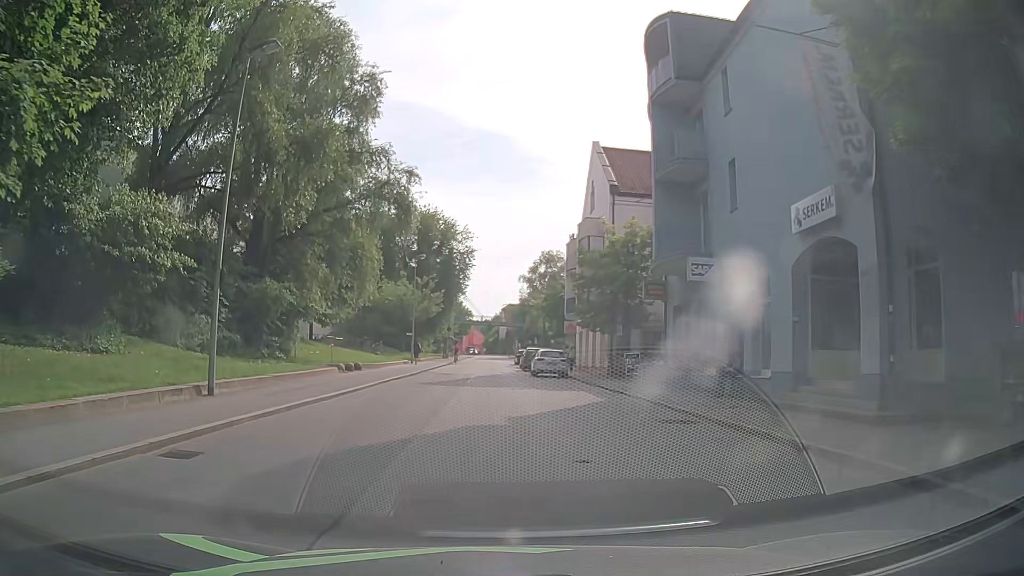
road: tertiary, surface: asphalt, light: Day
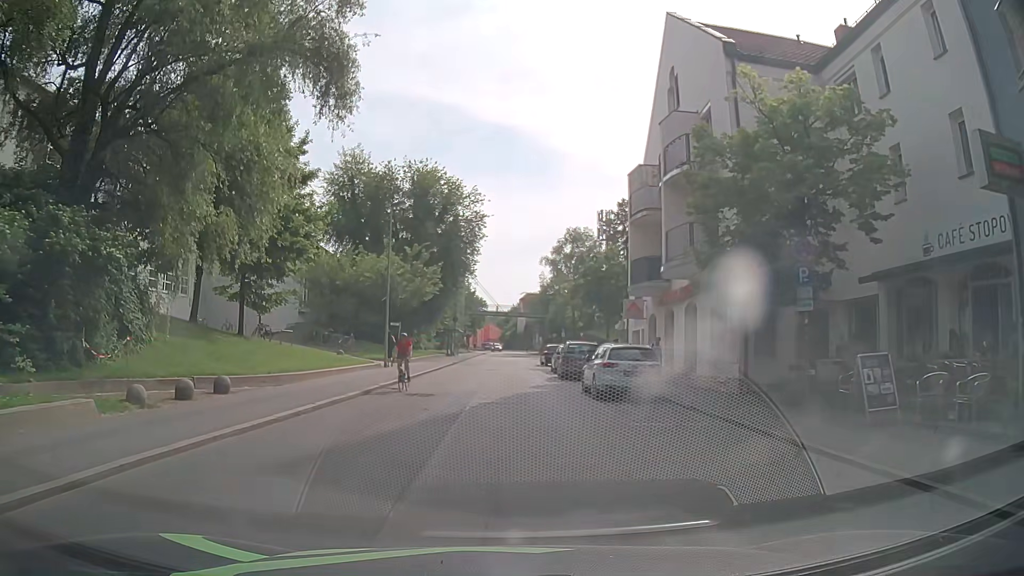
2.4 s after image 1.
(-0.2, +17.8) m; -2°
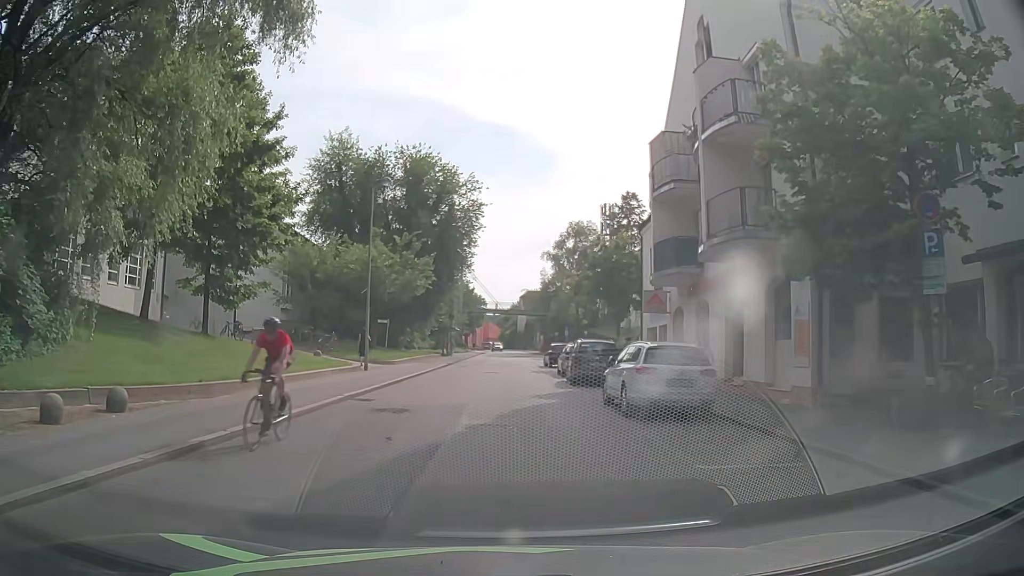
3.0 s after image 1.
(+0.1, +4.5) m; +2°
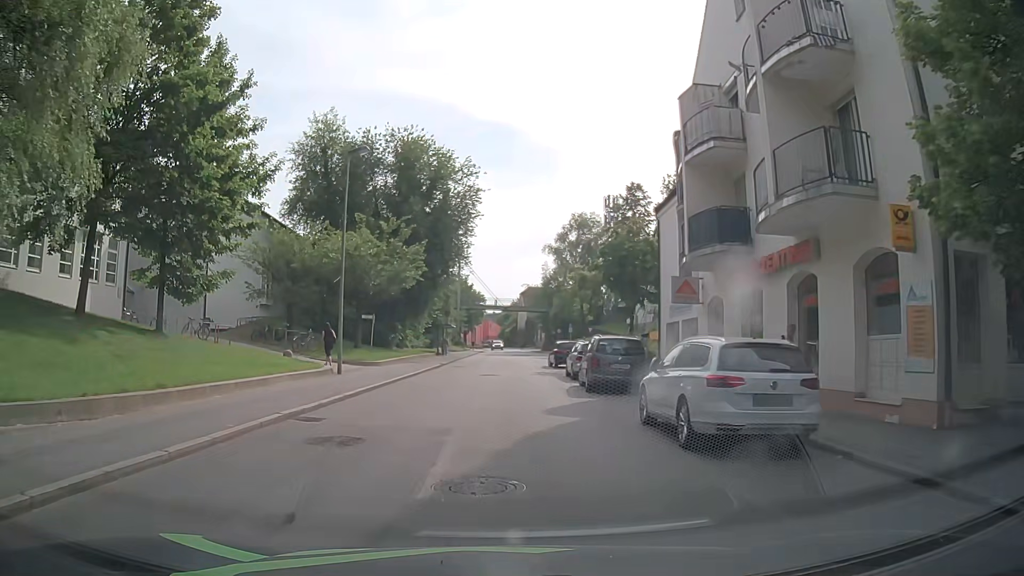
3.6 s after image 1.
(-0.1, +4.5) m; -2°
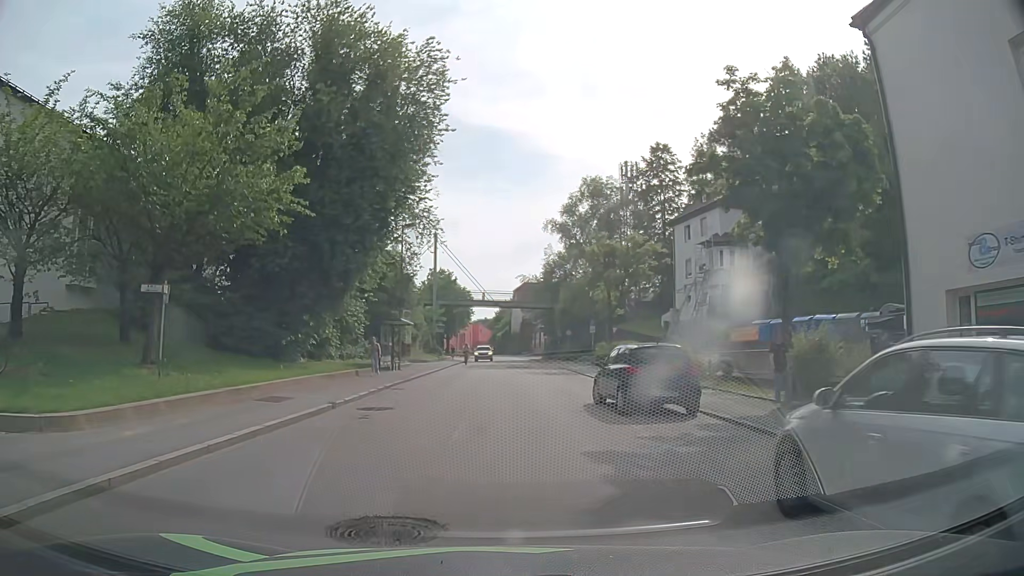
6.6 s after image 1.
(+0.3, +22.6) m; +1°
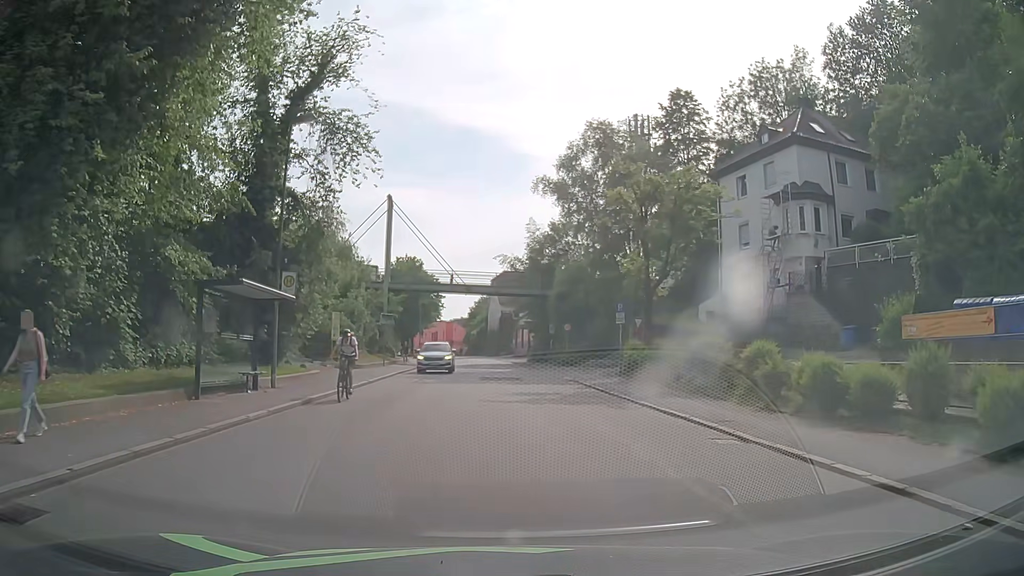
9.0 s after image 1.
(+0.2, +17.9) m; +3°
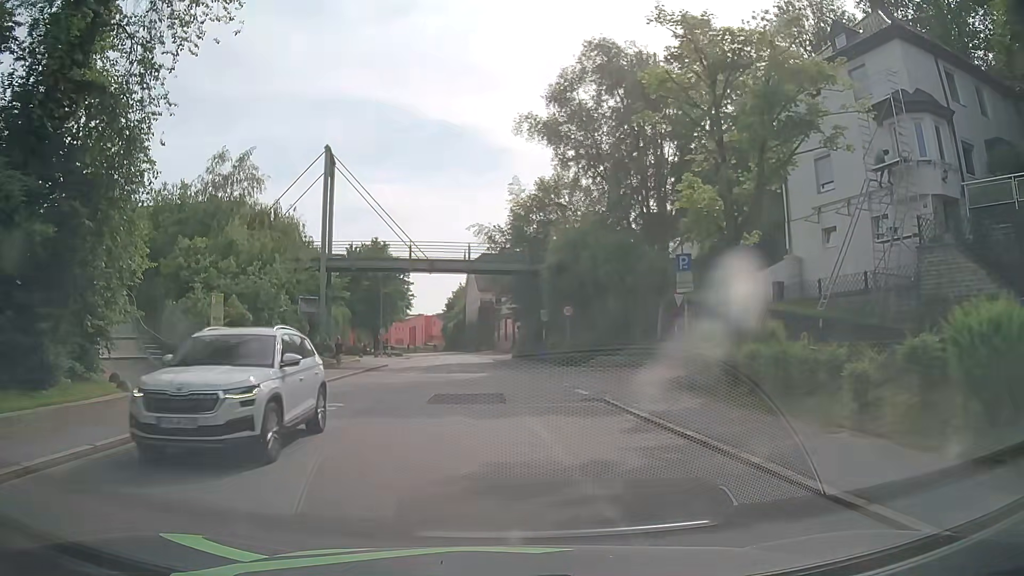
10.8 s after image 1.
(+0.3, +13.3) m; +1°
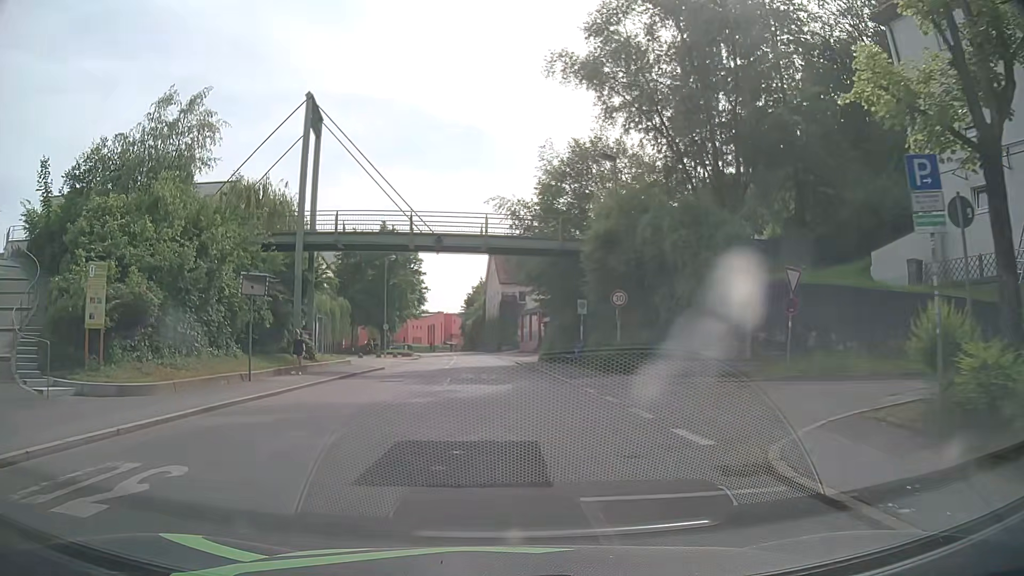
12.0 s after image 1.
(-0.1, +9.0) m; -3°
(0, +10) (0, +20) (0, +30) (-1, +40) (-1, +50) (-2, +60) (-3, +70) (-4, +80) (-6, +90) (-7, +100) m
